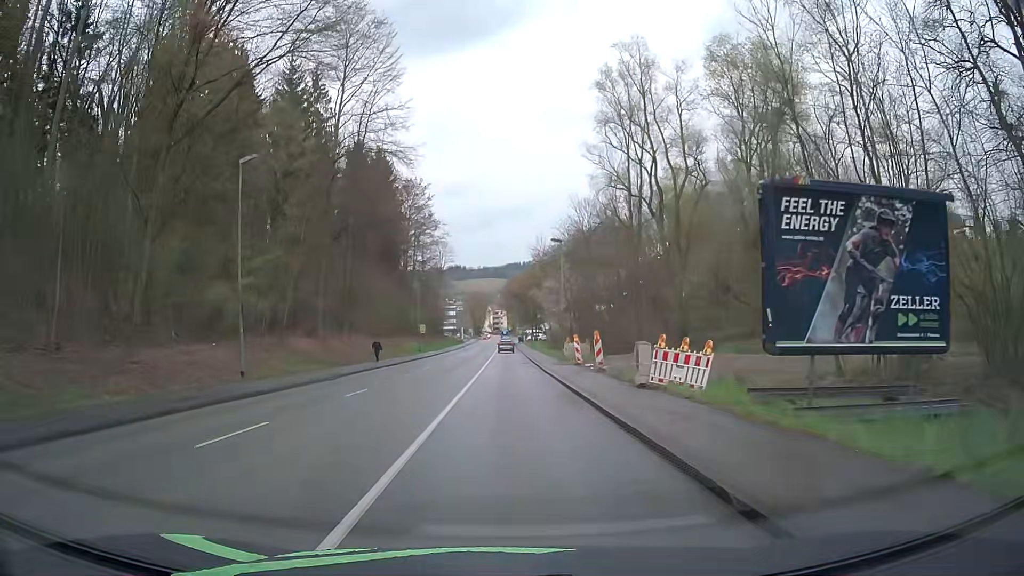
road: tertiary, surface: asphalt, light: Day
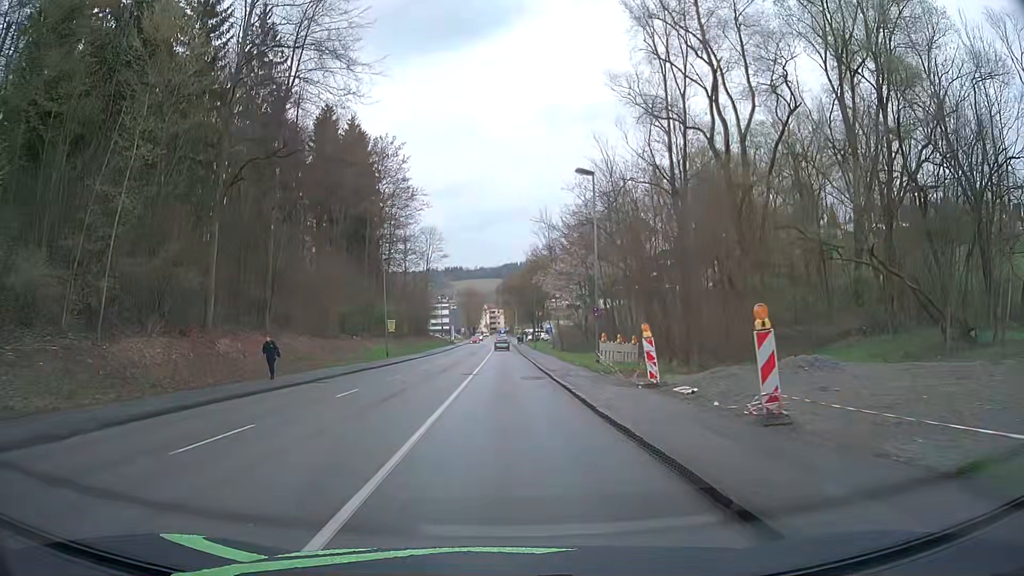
(0.0, +18.6) m; 0°
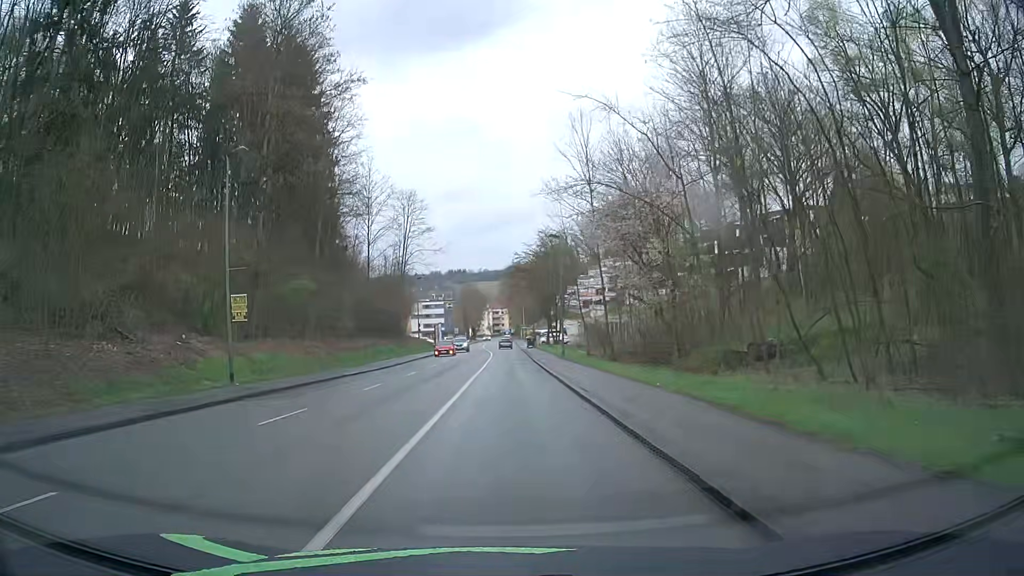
(-0.2, +32.9) m; -1°
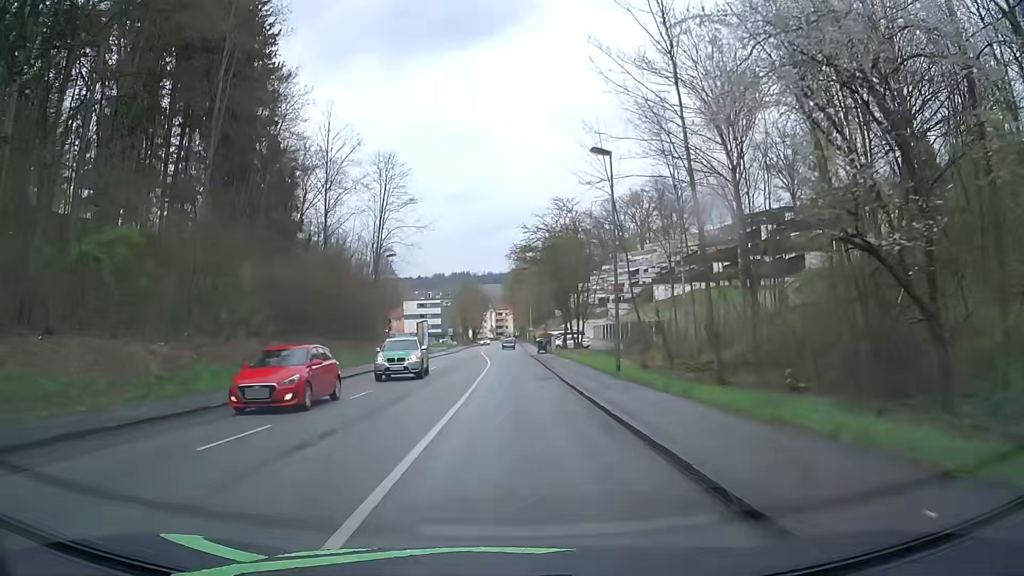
(0.0, +20.9) m; -1°
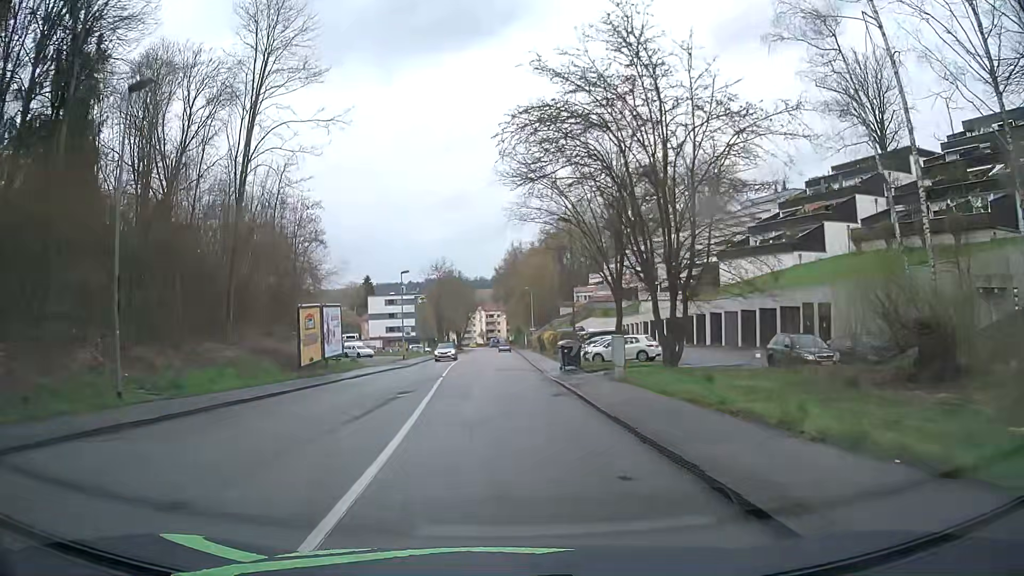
(+0.4, +37.2) m; +1°
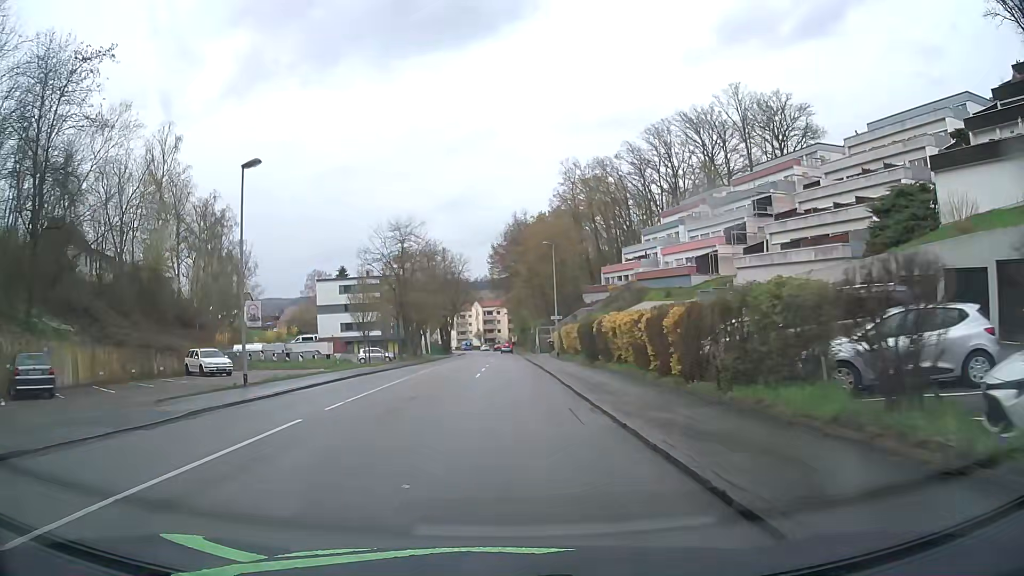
(+0.1, +39.2) m; 0°
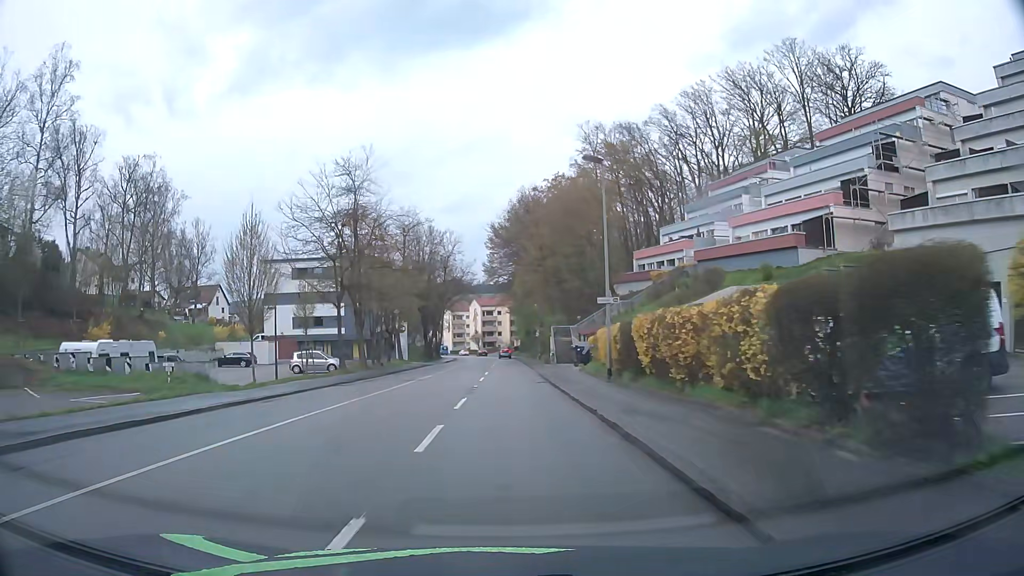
(-0.1, +23.6) m; 0°
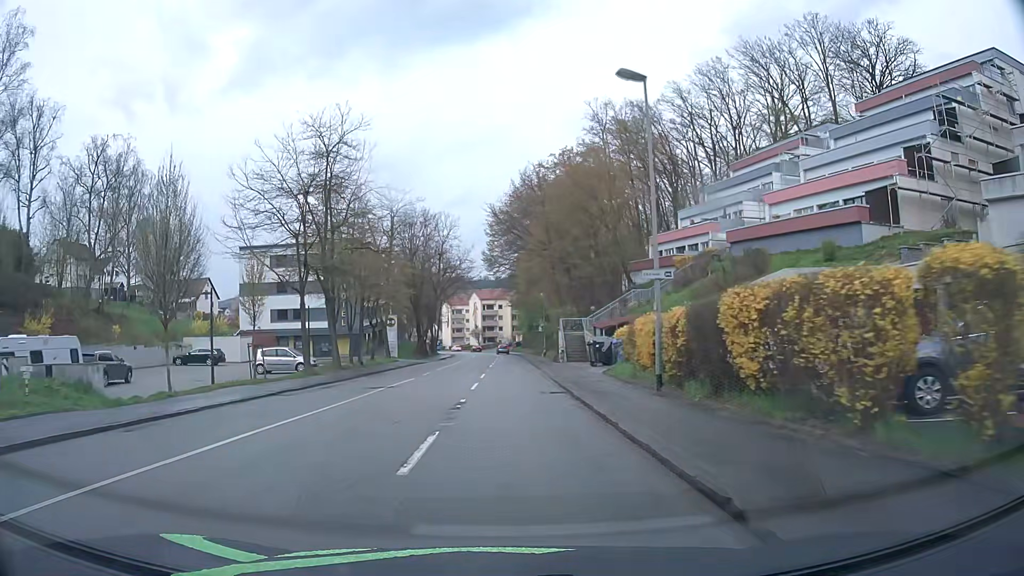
(0.0, +7.8) m; 0°
(0, +10) (0, +20) (0, +30) (0, +40) (0, +50) (0, +60) (0, +70) (0, +80) (0, +90) (0, +100) m
